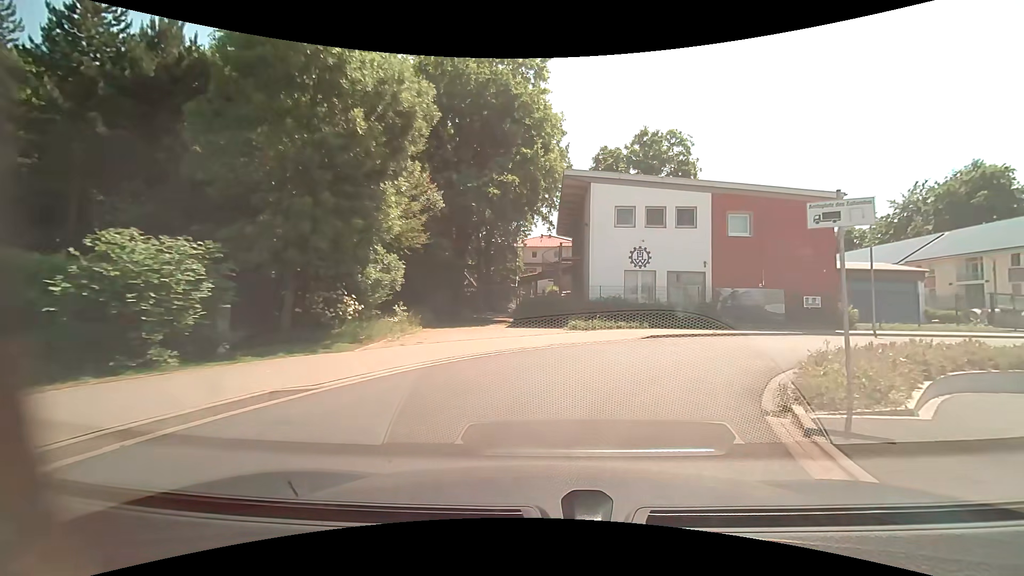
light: Day
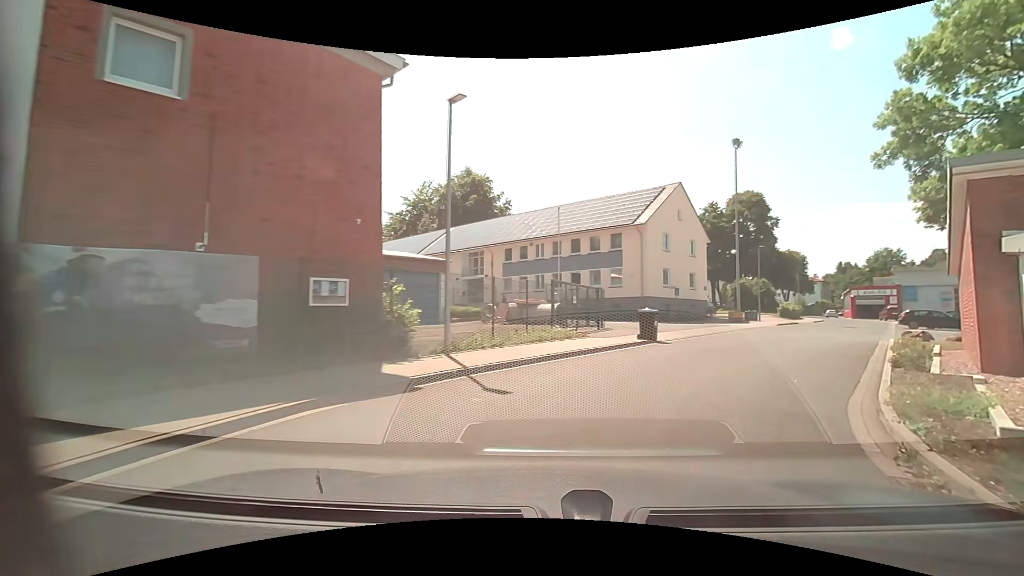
(+7.5, +18.2) m; +51°
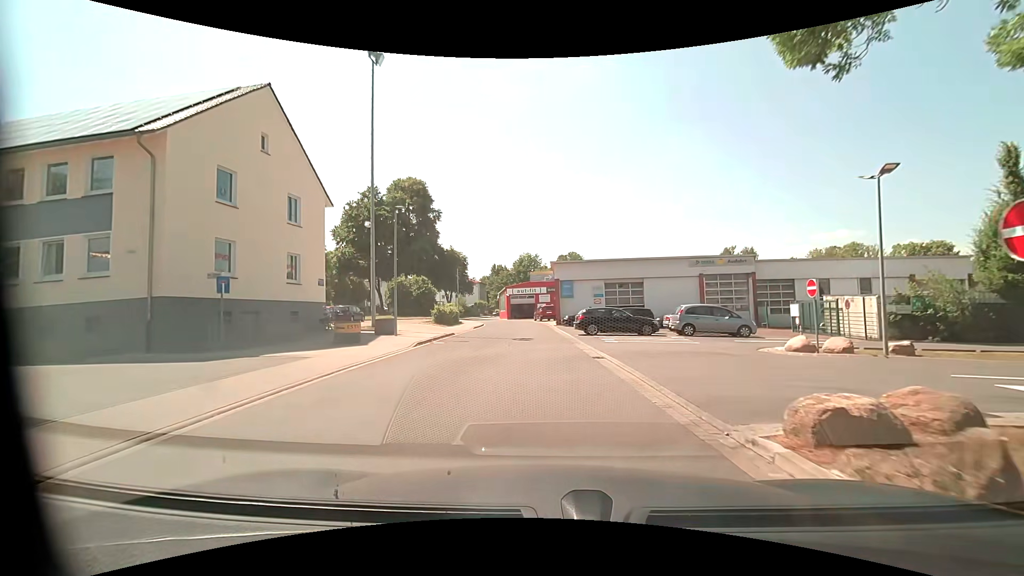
(+8.2, +18.8) m; +35°
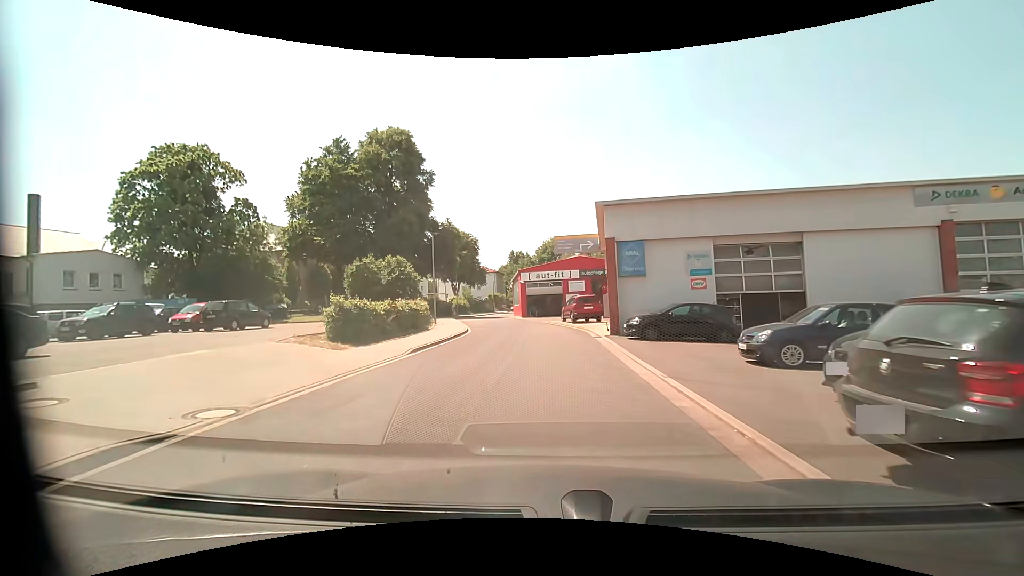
(-0.5, +22.4) m; -3°
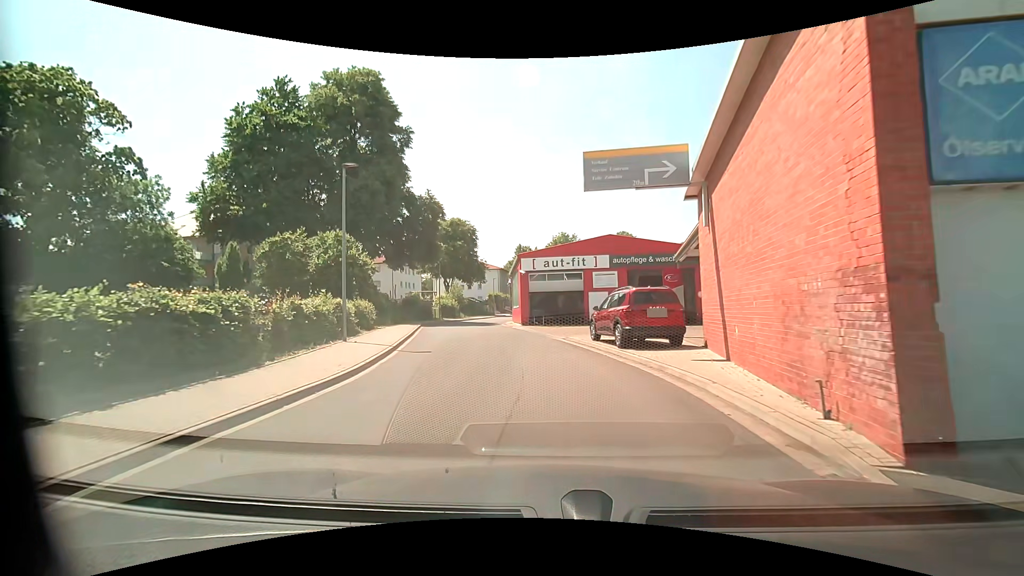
(-0.1, +16.0) m; -1°
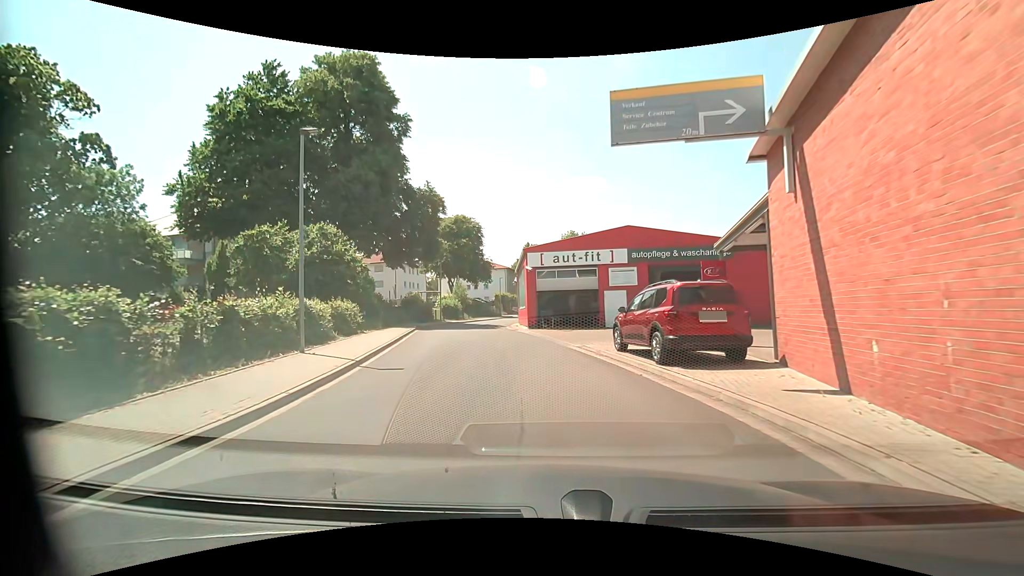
(0.0, +3.6) m; -1°
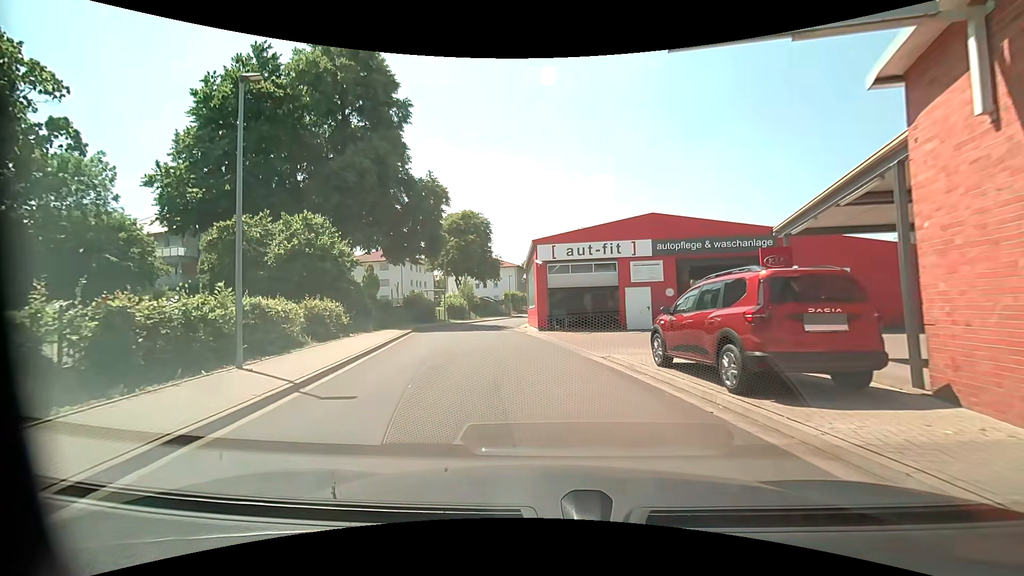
(0.0, +3.3) m; -1°
